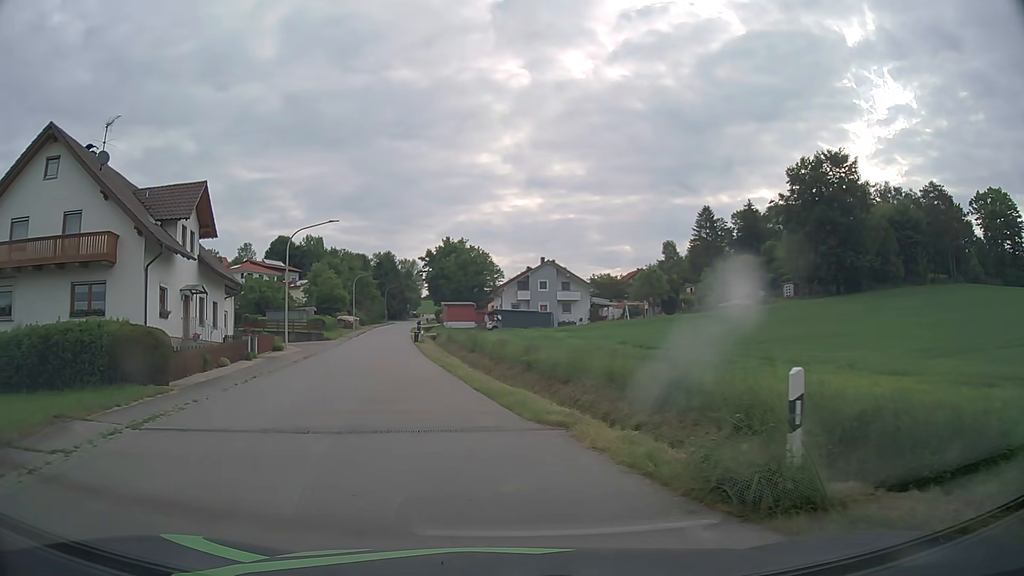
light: Day
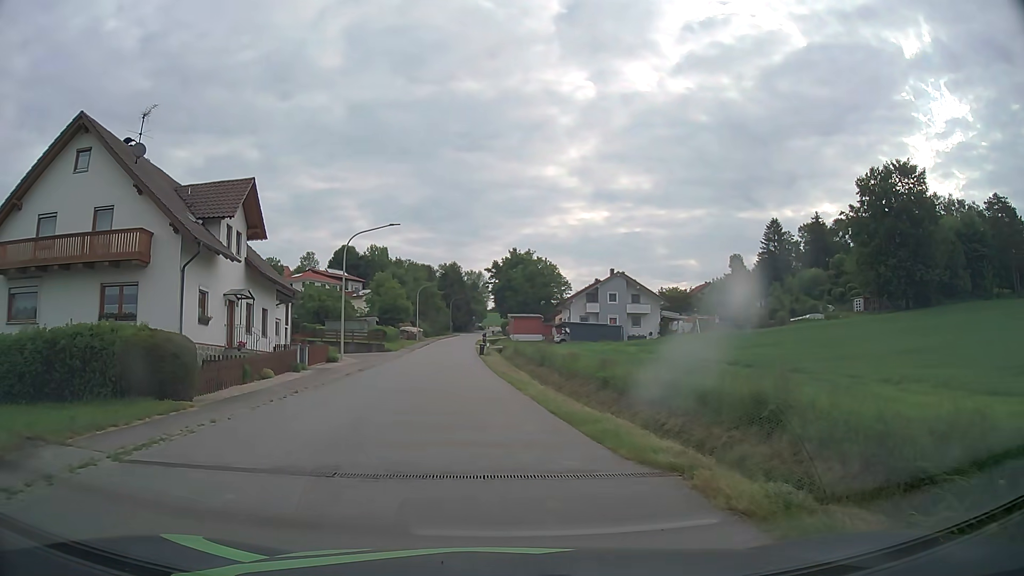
(-0.1, +2.6) m; -3°
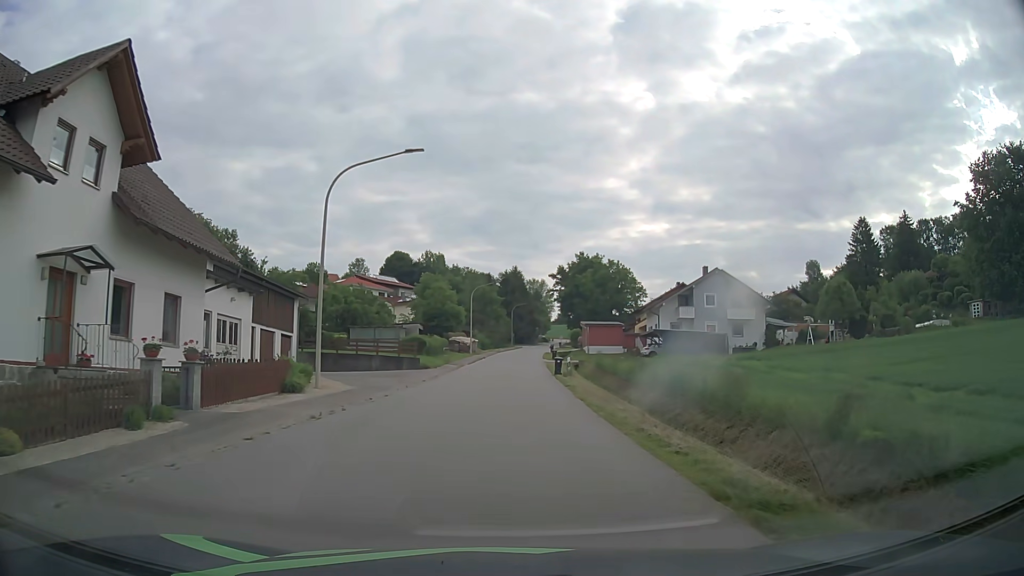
(-1.3, +16.7) m; -5°
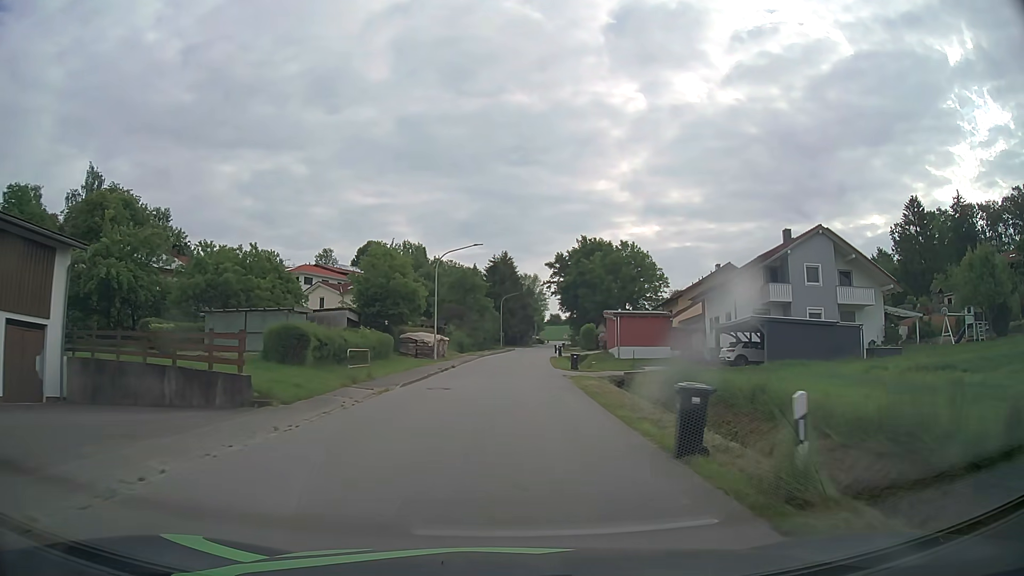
(+0.1, +26.8) m; +1°
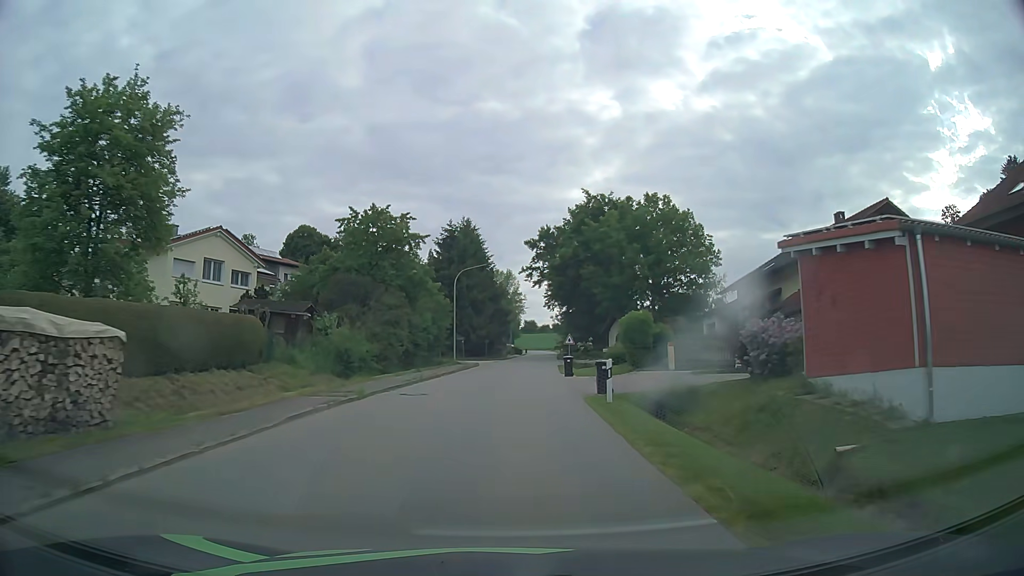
(+0.9, +39.4) m; +2°
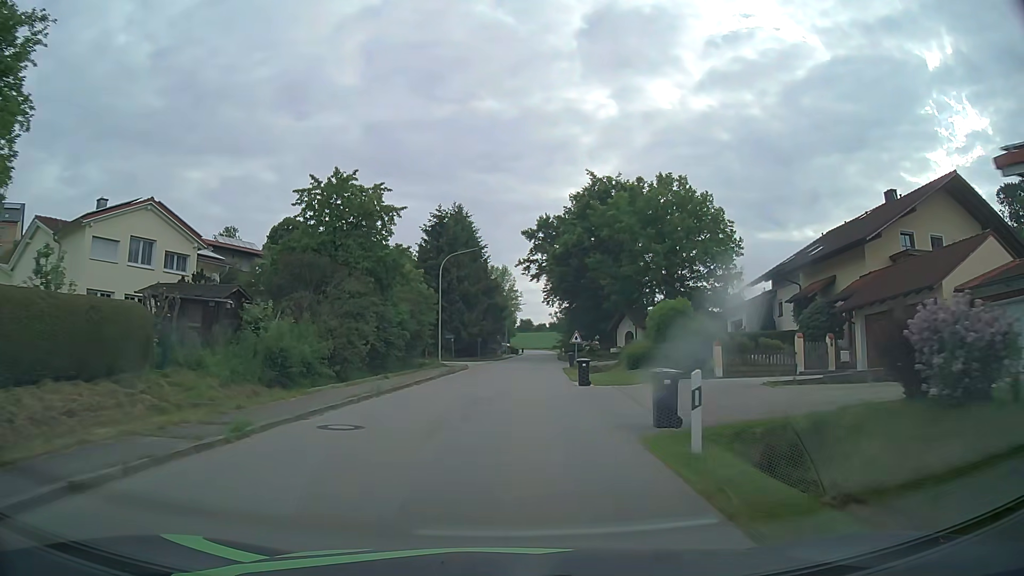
(0.0, +7.9) m; 0°
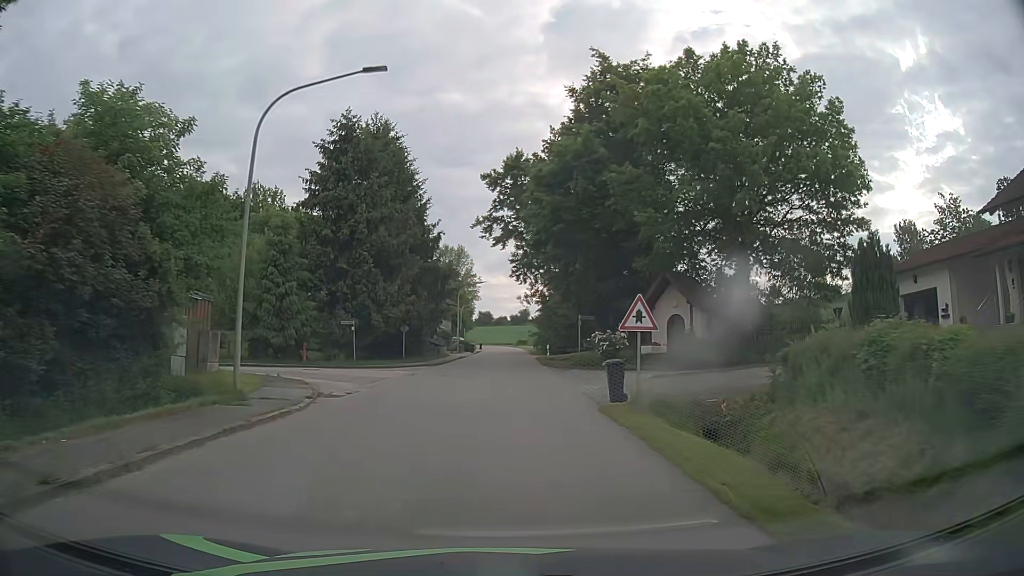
(+0.7, +27.5) m; +3°
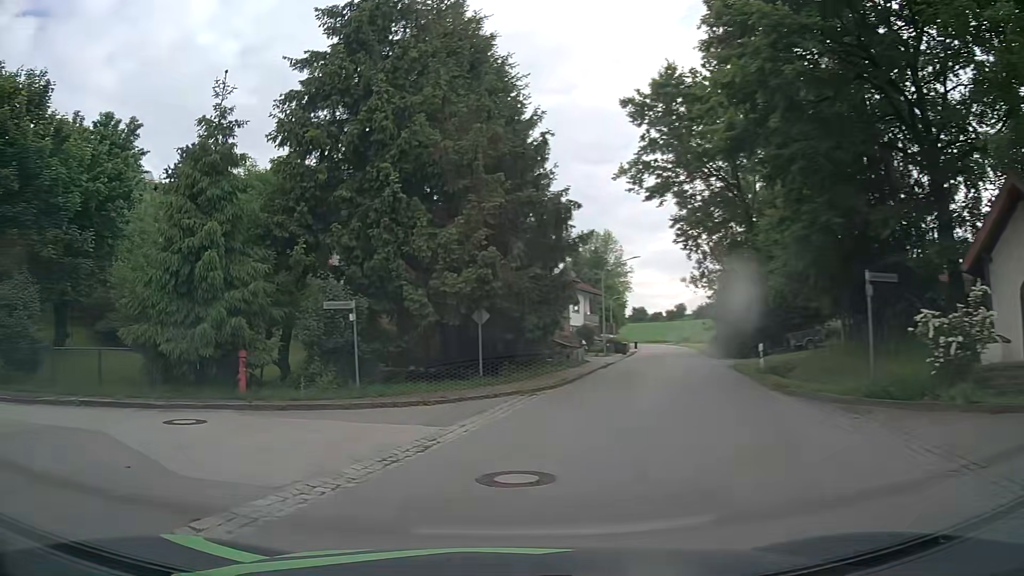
(-0.3, +18.8) m; -13°
